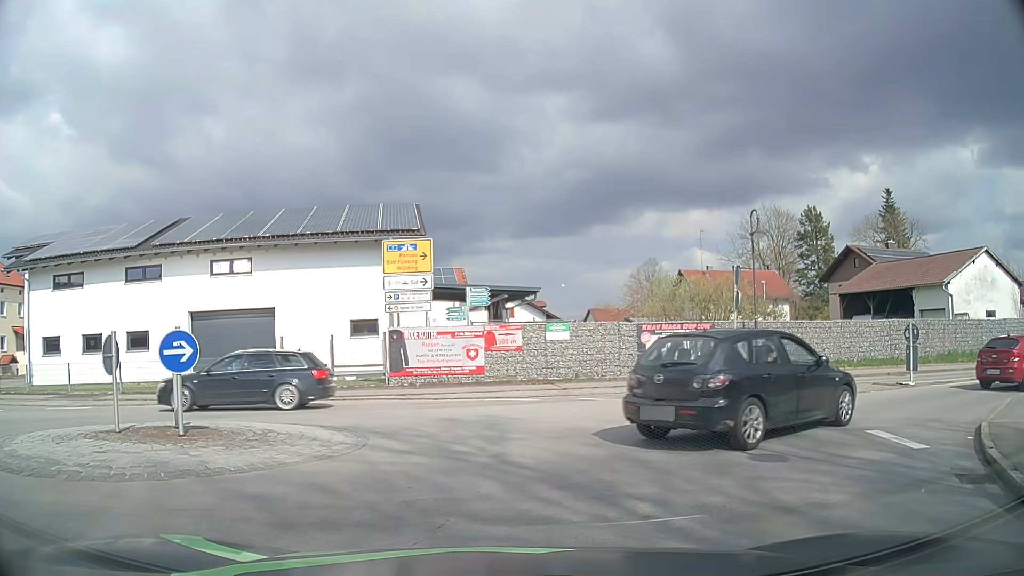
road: secondary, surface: asphalt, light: Day
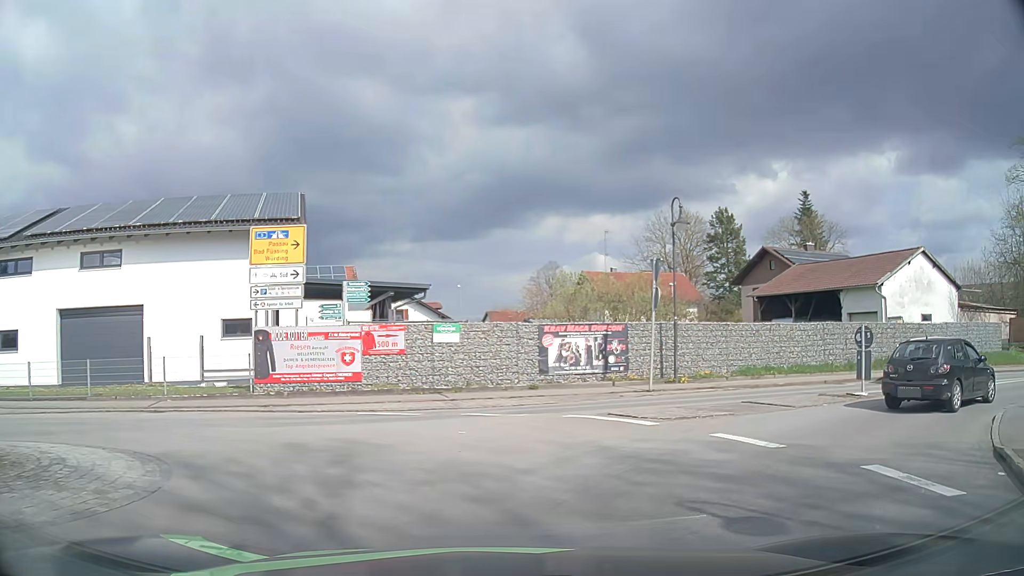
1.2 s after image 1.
(+0.1, +3.2) m; +7°
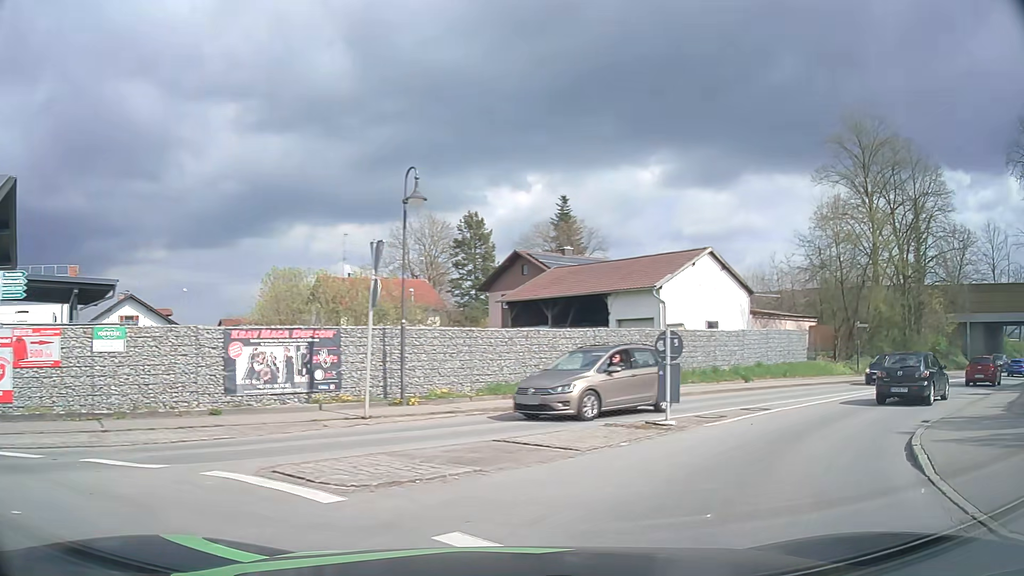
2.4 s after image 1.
(+0.9, +5.0) m; +21°
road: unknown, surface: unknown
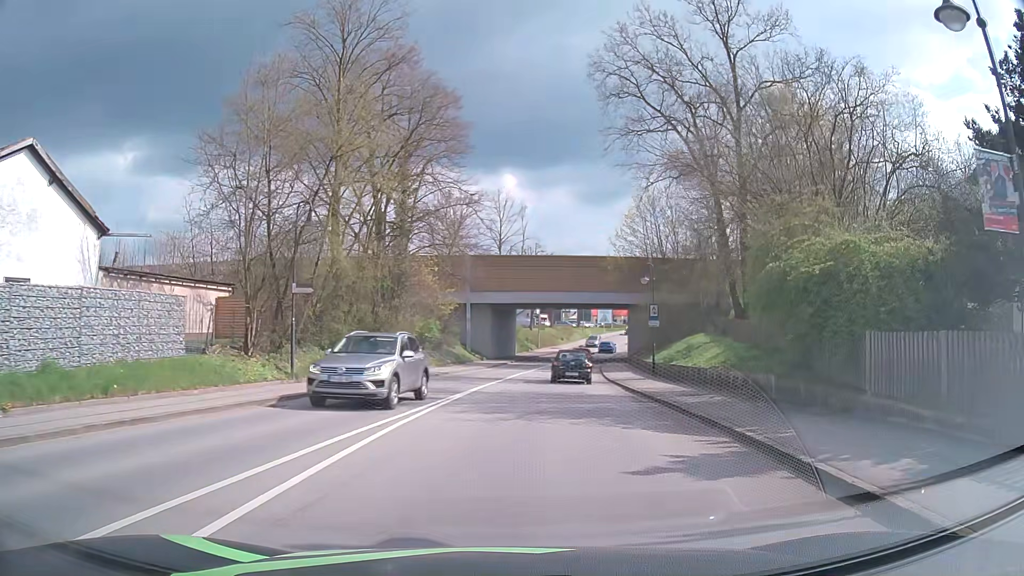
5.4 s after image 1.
(+9.0, +16.3) m; +48°
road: secondary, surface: asphalt
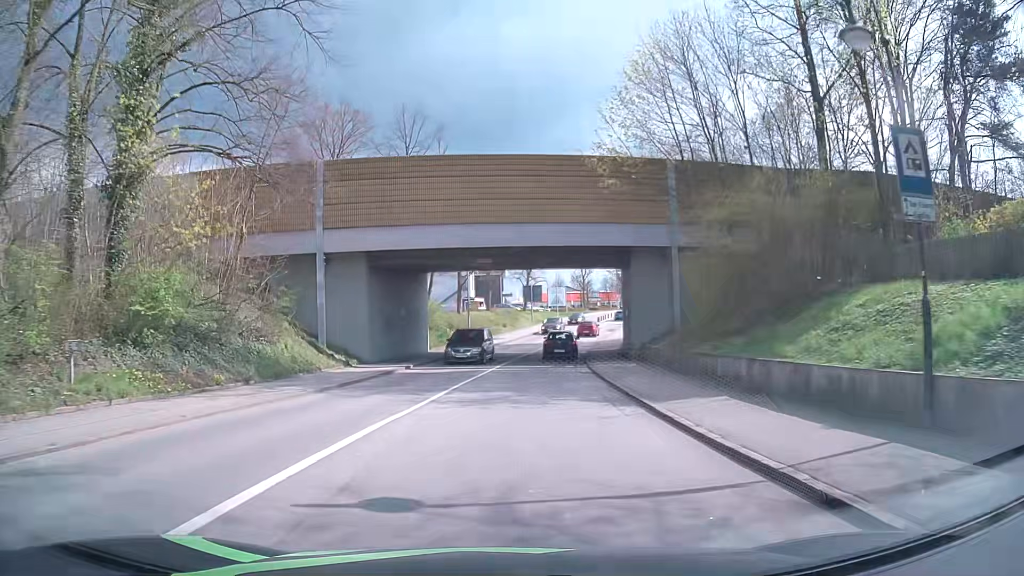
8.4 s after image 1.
(+2.1, +28.9) m; +6°
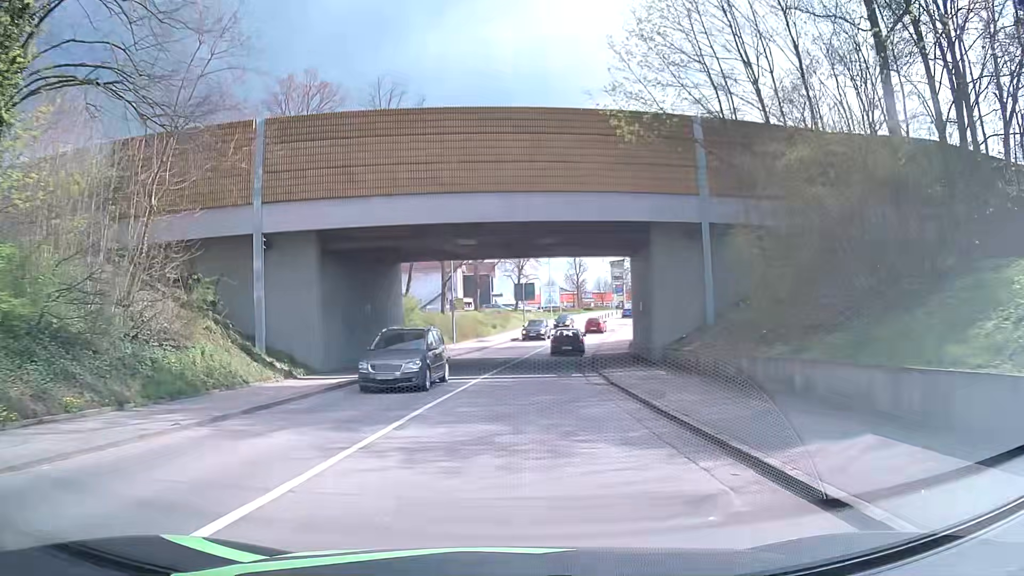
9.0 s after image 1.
(0.0, +6.4) m; -1°
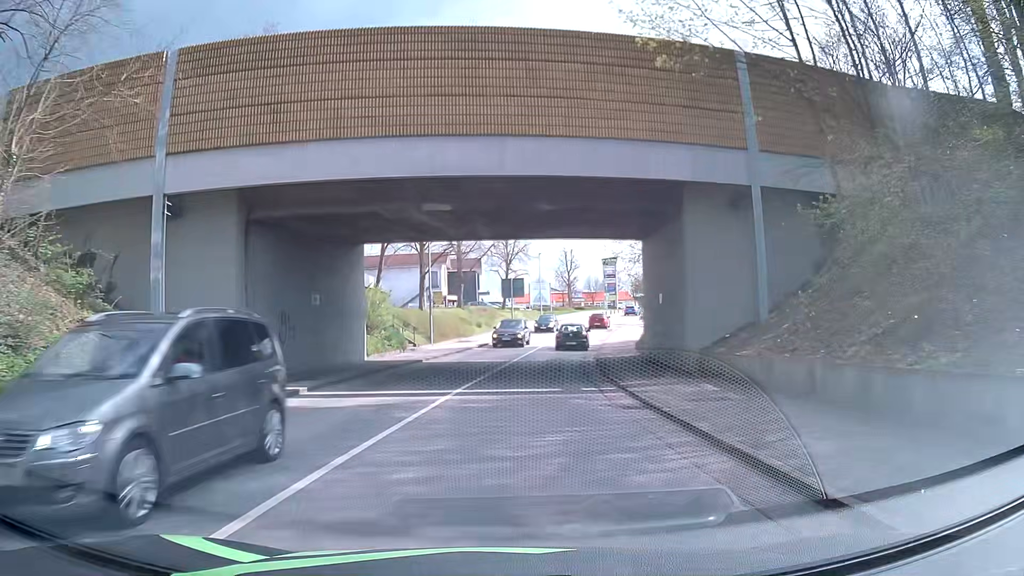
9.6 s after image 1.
(+0.2, +6.3) m; +2°
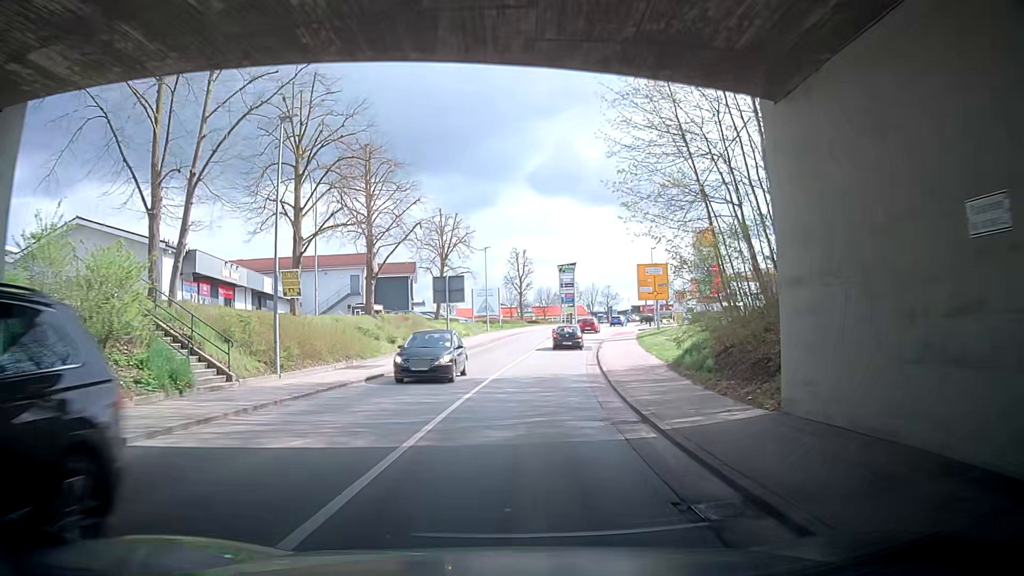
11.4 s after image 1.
(+0.8, +19.7) m; +4°
